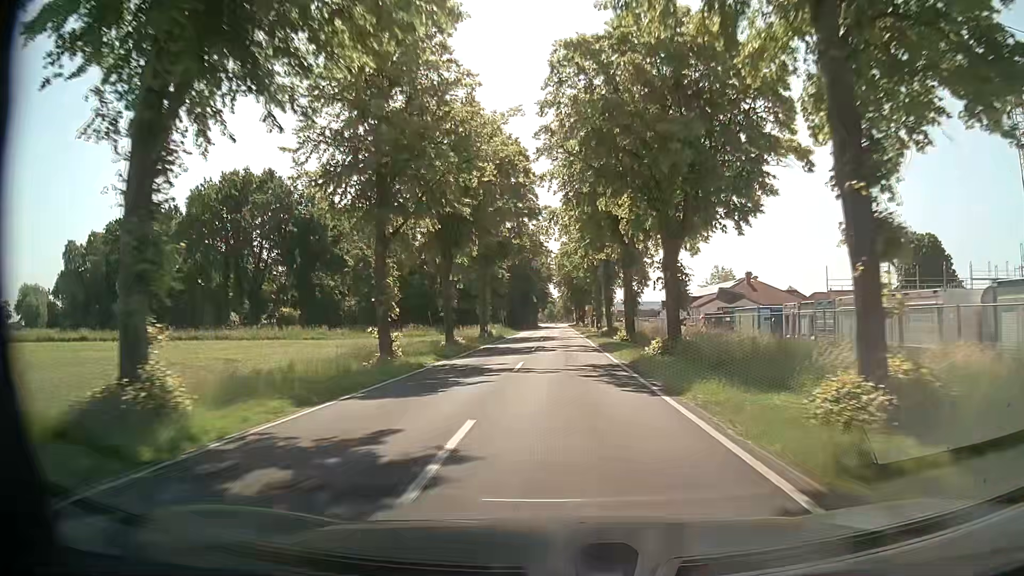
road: secondary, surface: asphalt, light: Day
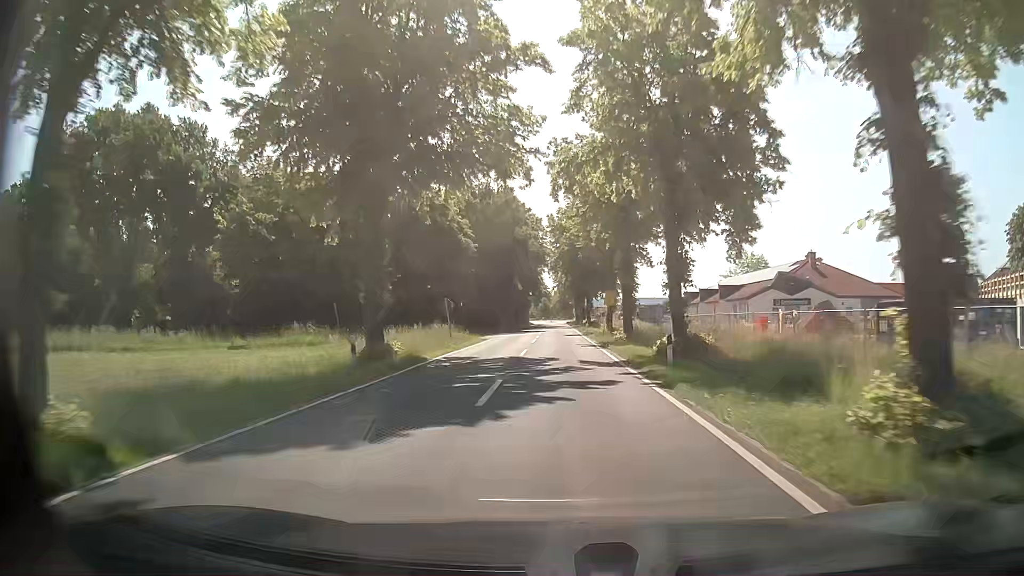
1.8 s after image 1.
(+0.1, +31.7) m; +1°
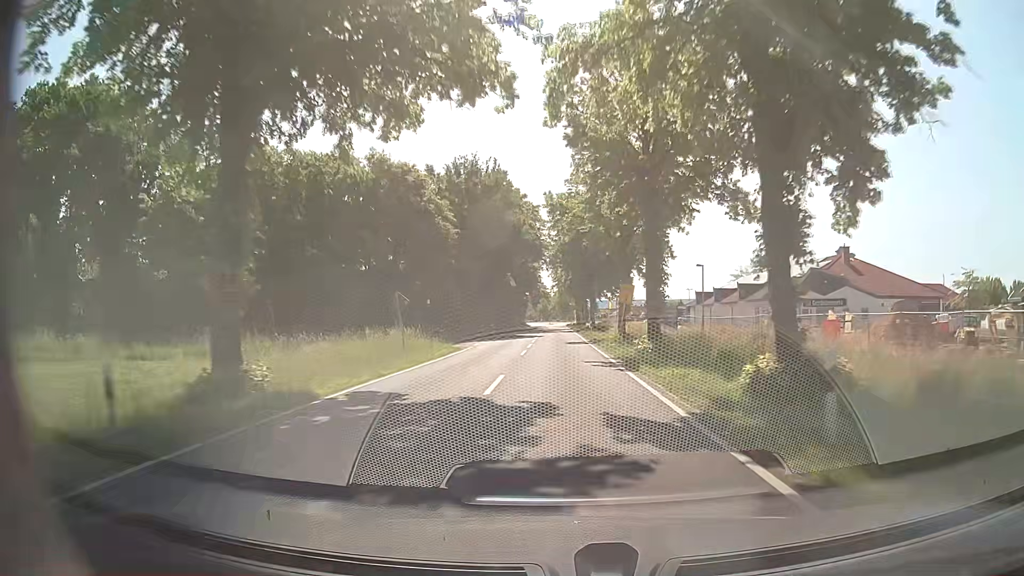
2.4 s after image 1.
(0.0, +10.5) m; 0°
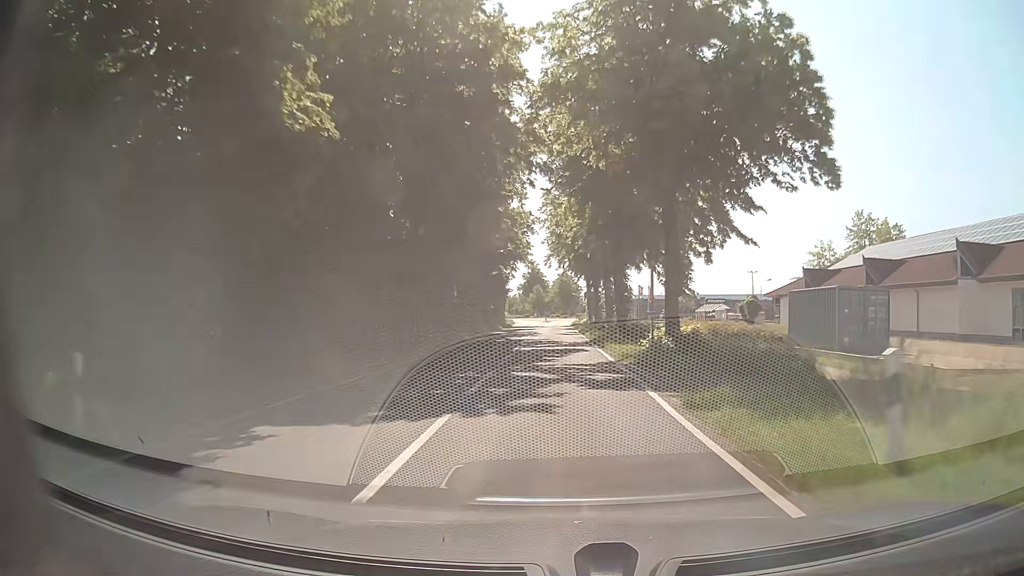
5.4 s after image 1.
(0.0, +49.3) m; 0°
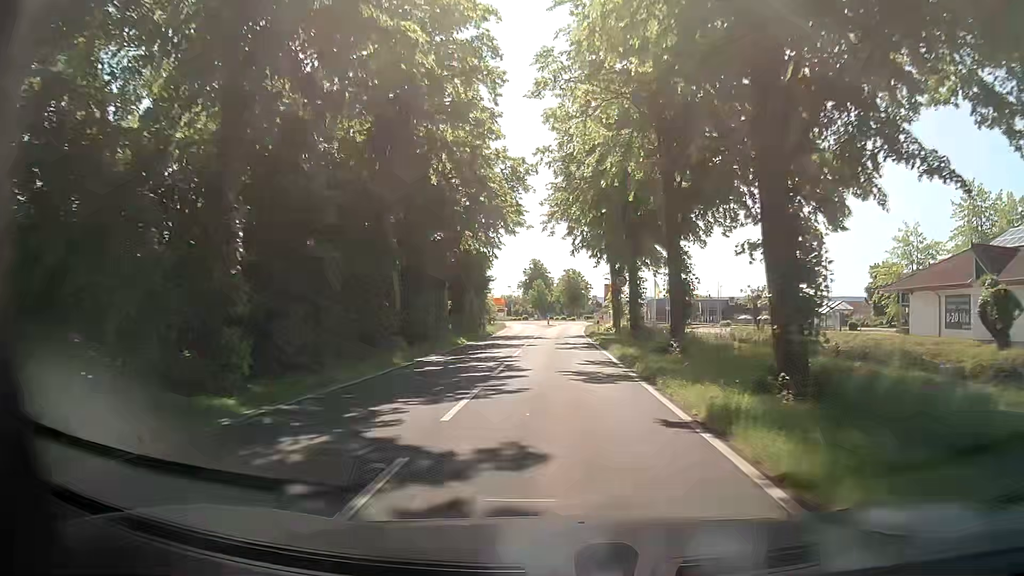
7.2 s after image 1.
(-0.2, +27.0) m; 0°
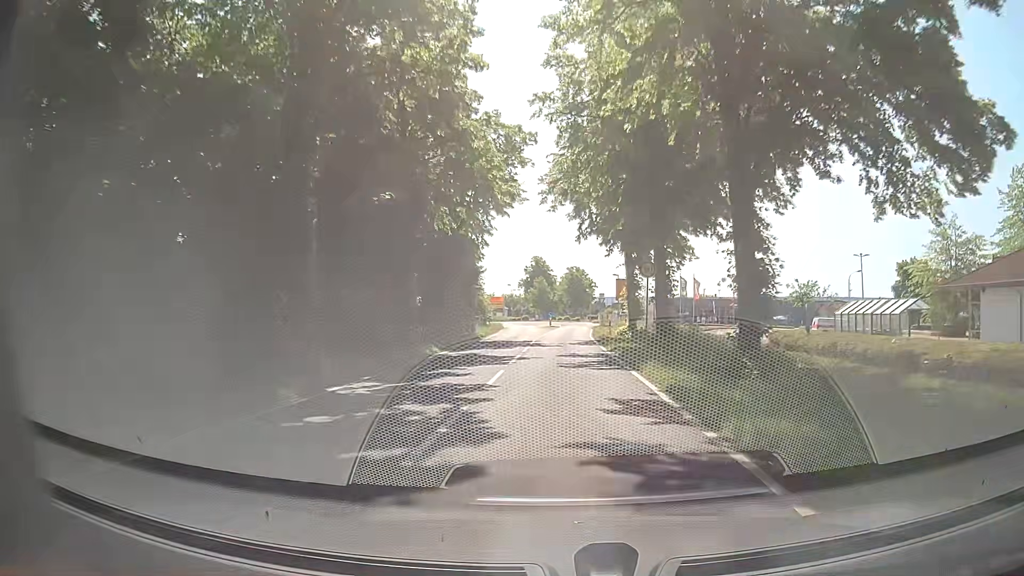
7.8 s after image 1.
(-0.1, +8.5) m; -1°
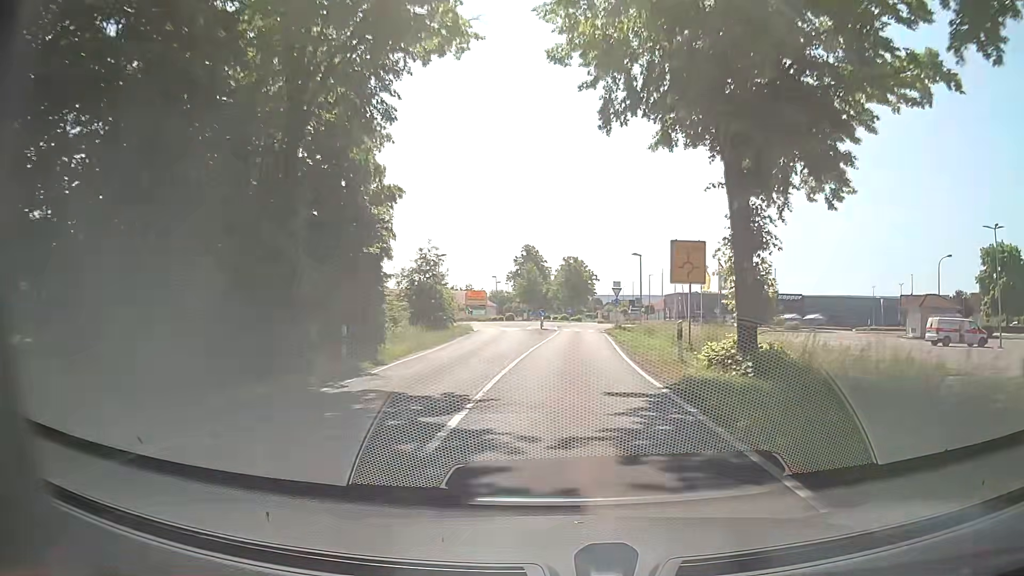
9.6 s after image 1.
(0.0, +23.8) m; 0°
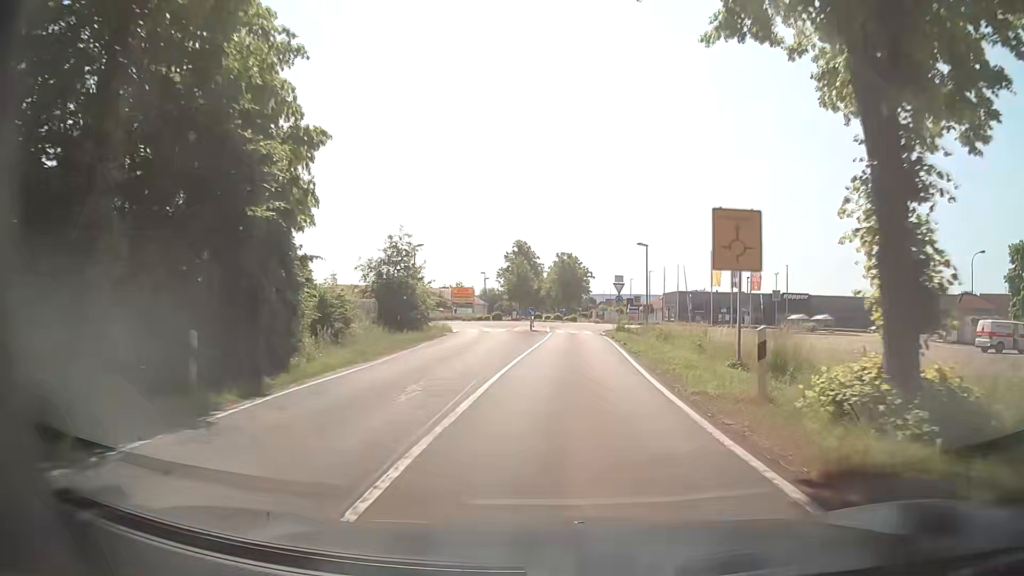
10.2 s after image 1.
(0.0, +7.3) m; +1°
(0, +10) (0, +20) (0, +30) (+1, +40) (+1, +50) (+3, +60) (+7, +69) (+6, +78) (+2, +87) (0, +97) m
